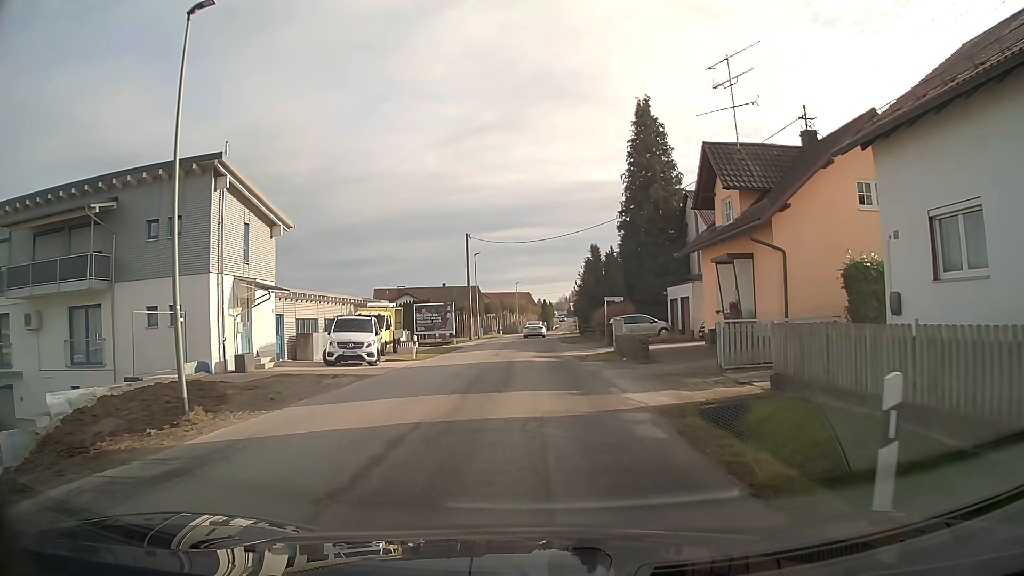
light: Day
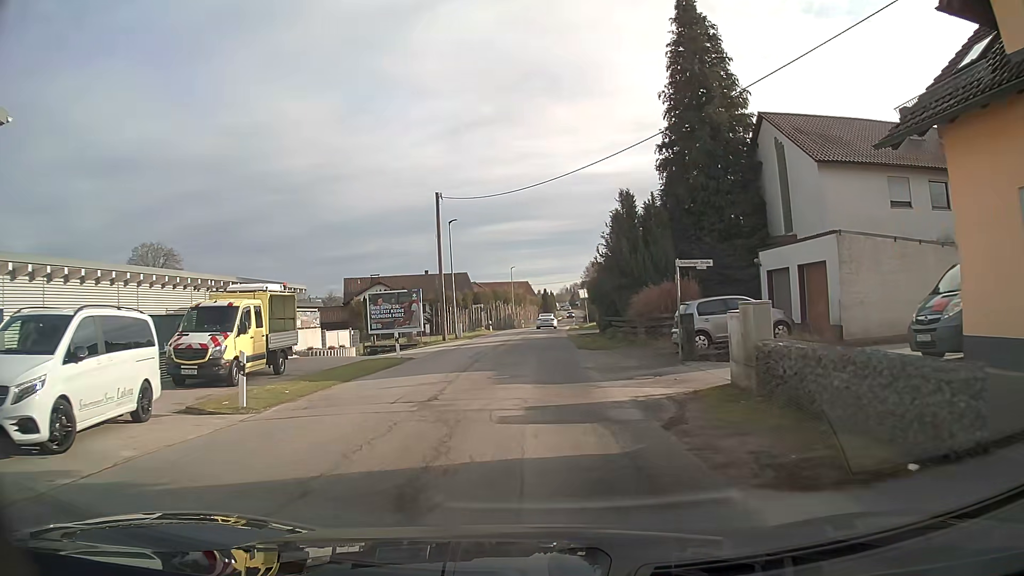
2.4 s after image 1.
(+0.1, +18.0) m; 0°
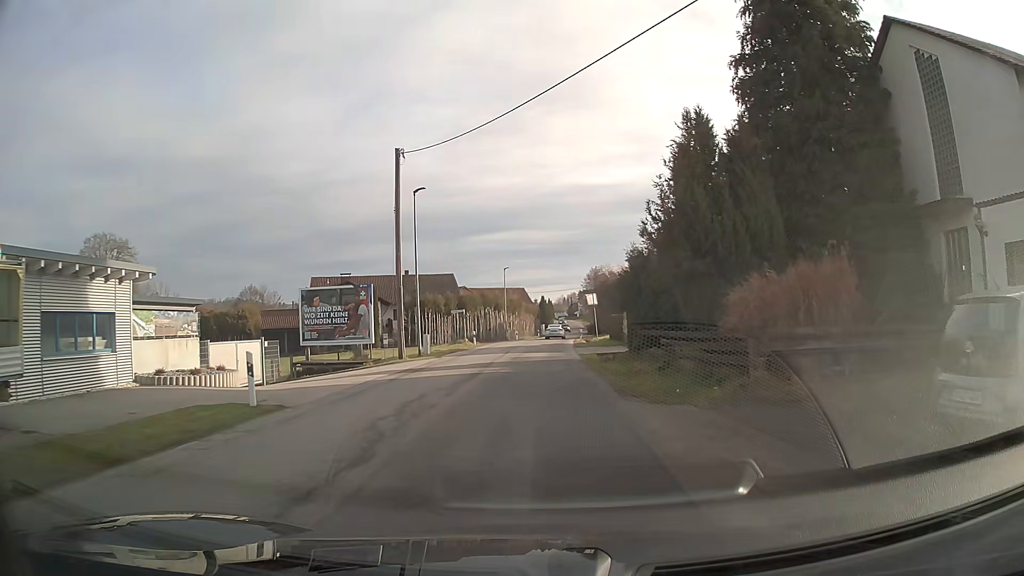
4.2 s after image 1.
(0.0, +13.6) m; 0°
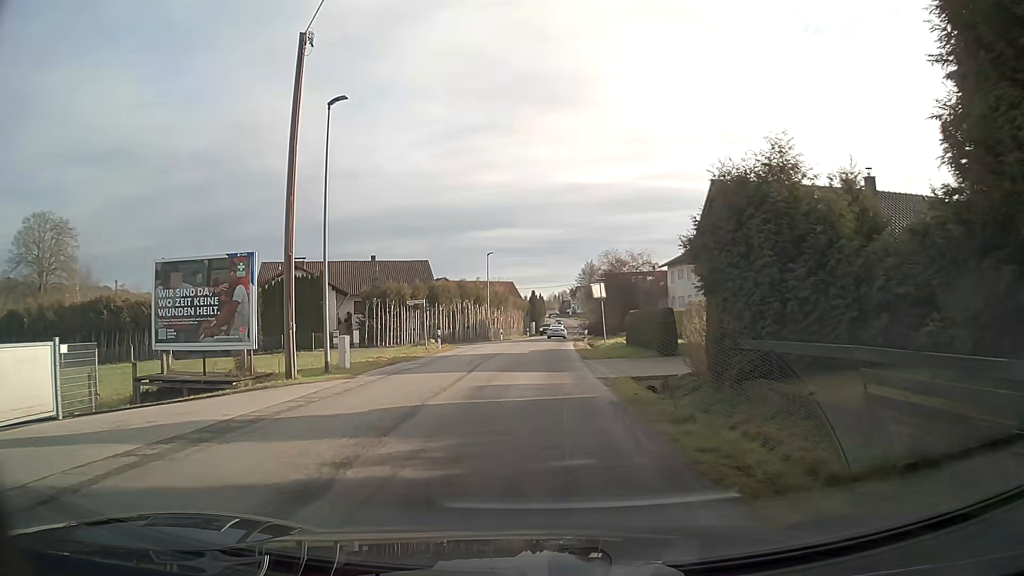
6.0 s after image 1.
(+0.1, +13.4) m; +1°
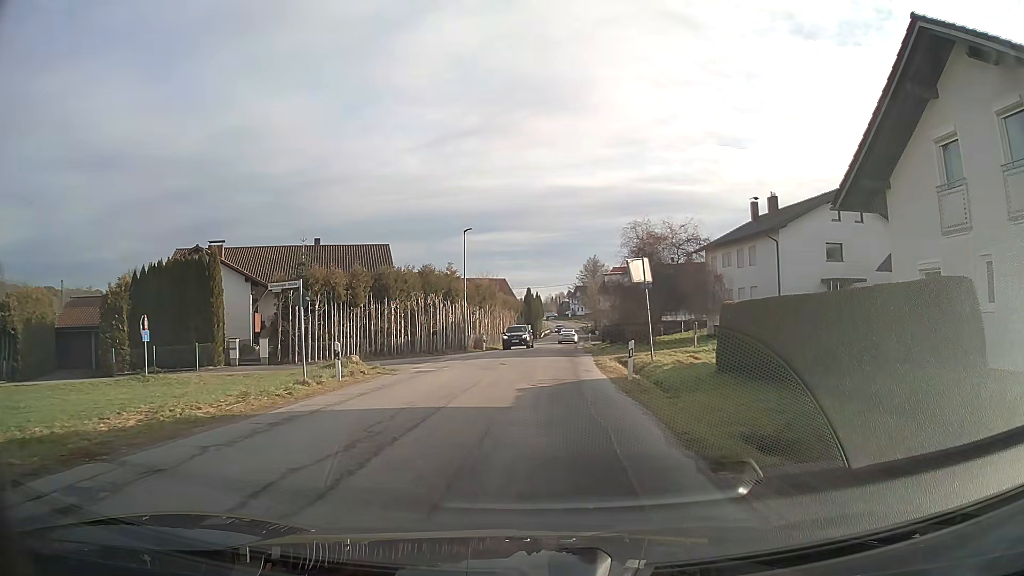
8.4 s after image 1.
(+0.1, +18.0) m; +1°
(0, +10) (0, +20) (0, +30) (+1, +40) (+1, +50) (+2, +60) (+3, +70) (+4, +80) (+4, +90) (+5, +100) m
